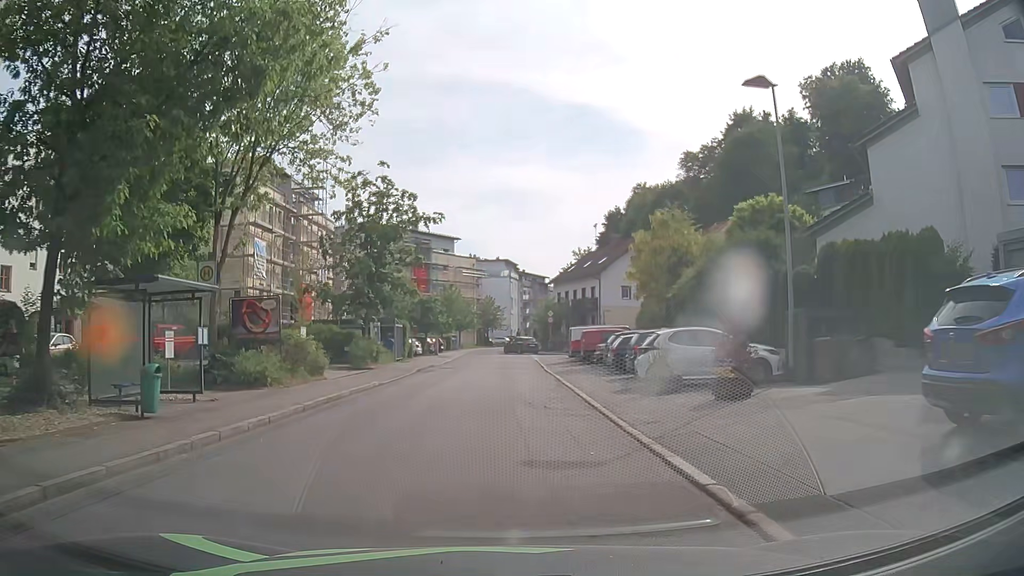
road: residential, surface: asphalt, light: Day
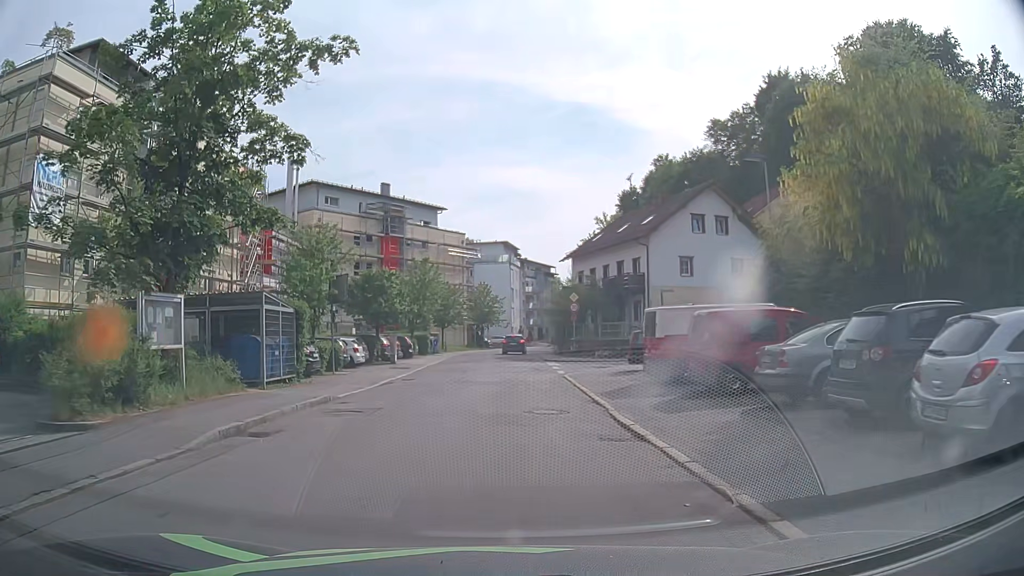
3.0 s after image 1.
(+0.1, +22.2) m; 0°
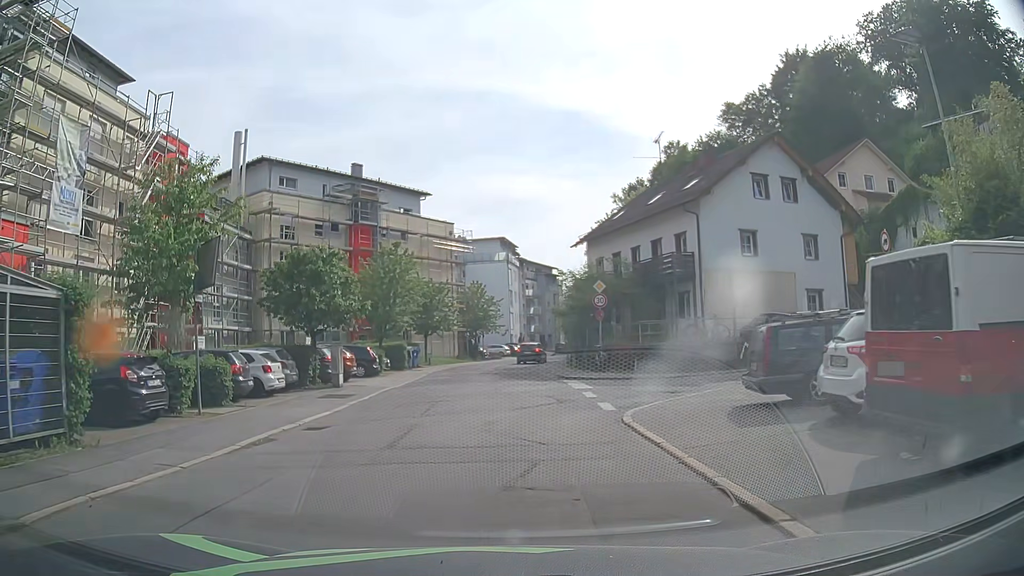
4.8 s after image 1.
(+0.1, +11.8) m; +1°
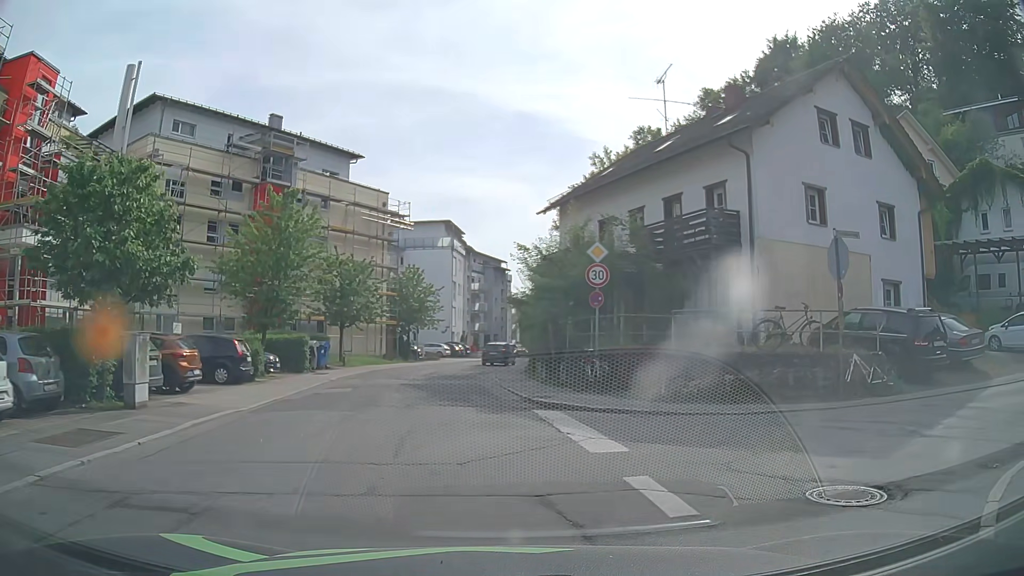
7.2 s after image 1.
(0.0, +11.2) m; +6°
